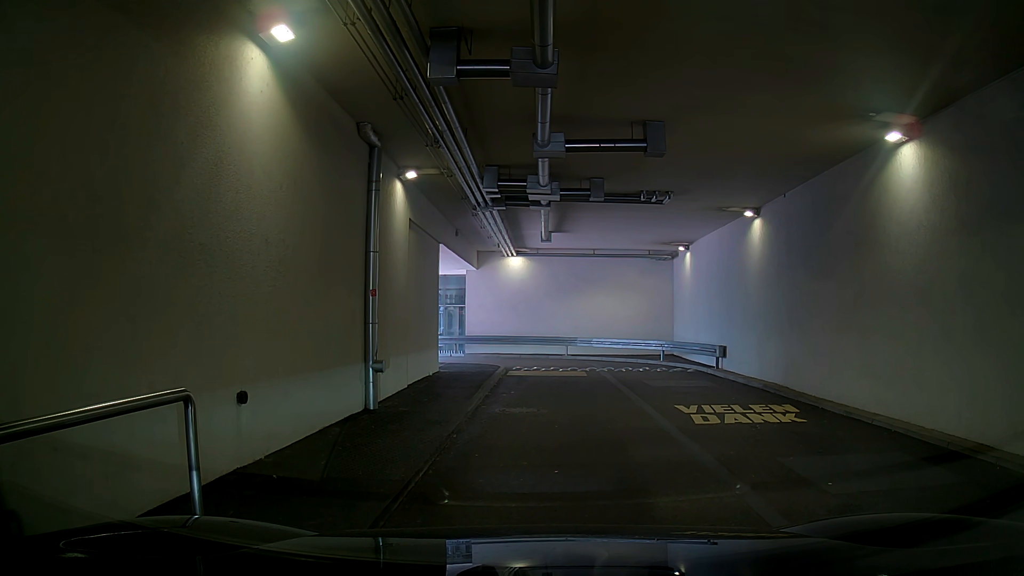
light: Day
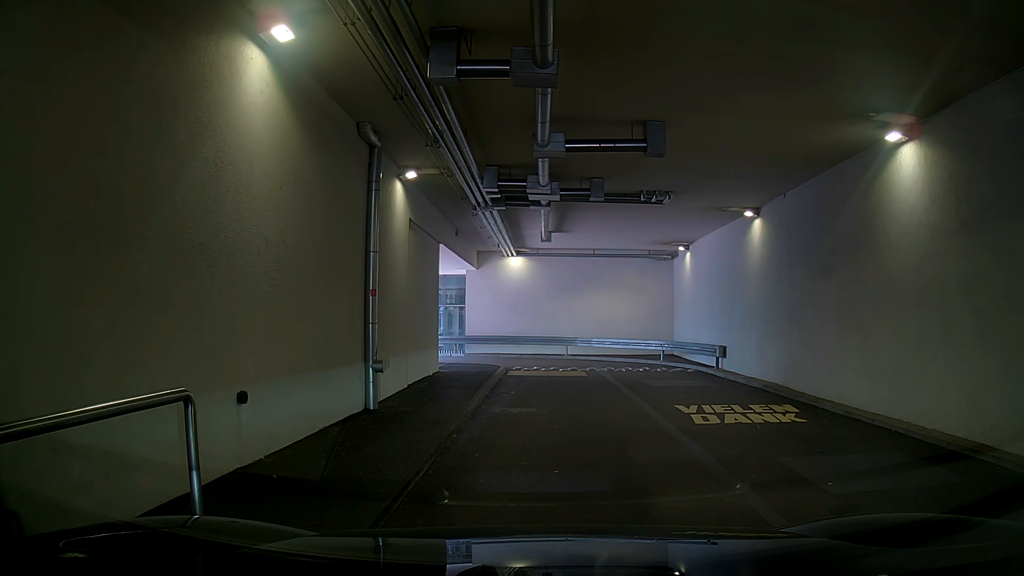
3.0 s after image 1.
(0.0, 0.0) m; 0°
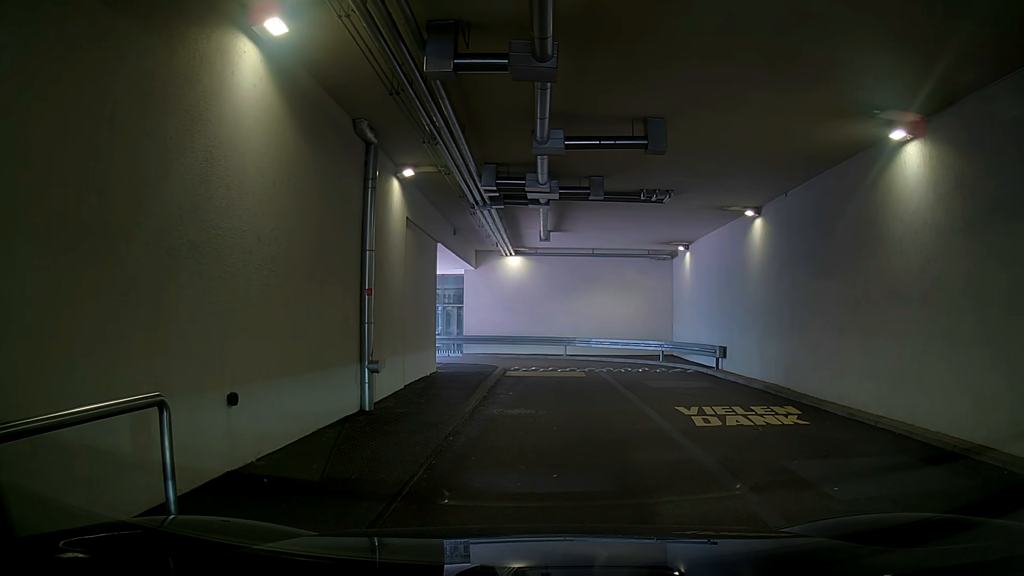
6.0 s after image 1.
(0.0, +0.1) m; 0°
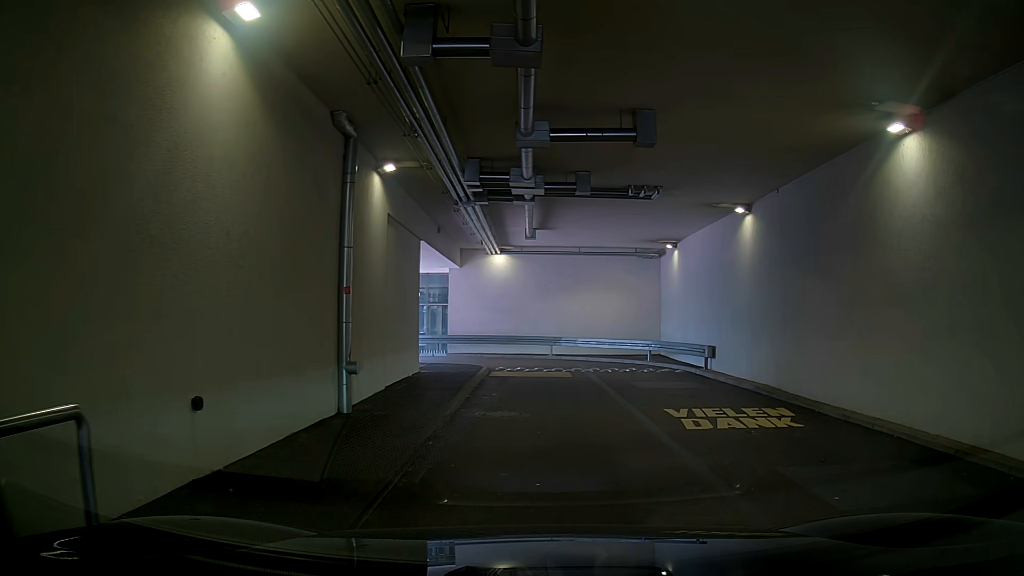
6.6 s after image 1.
(0.0, +0.4) m; 0°
